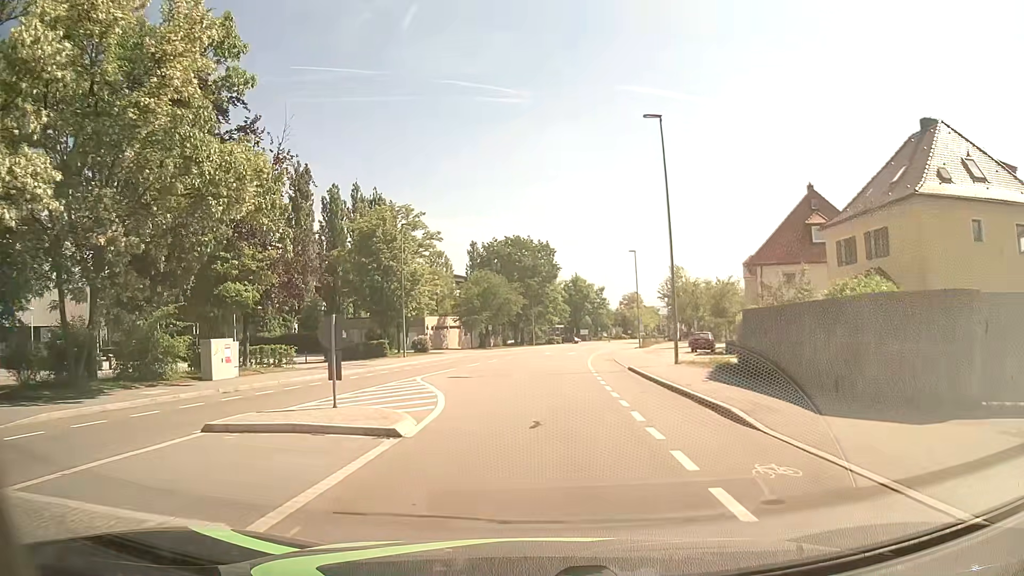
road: tertiary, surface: asphalt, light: Day
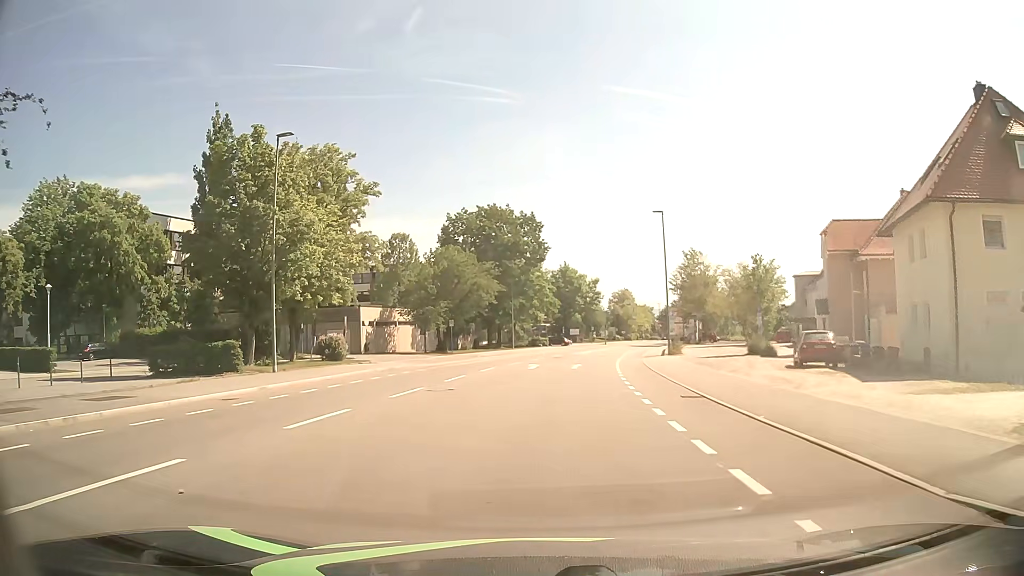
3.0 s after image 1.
(-0.1, +23.4) m; +1°
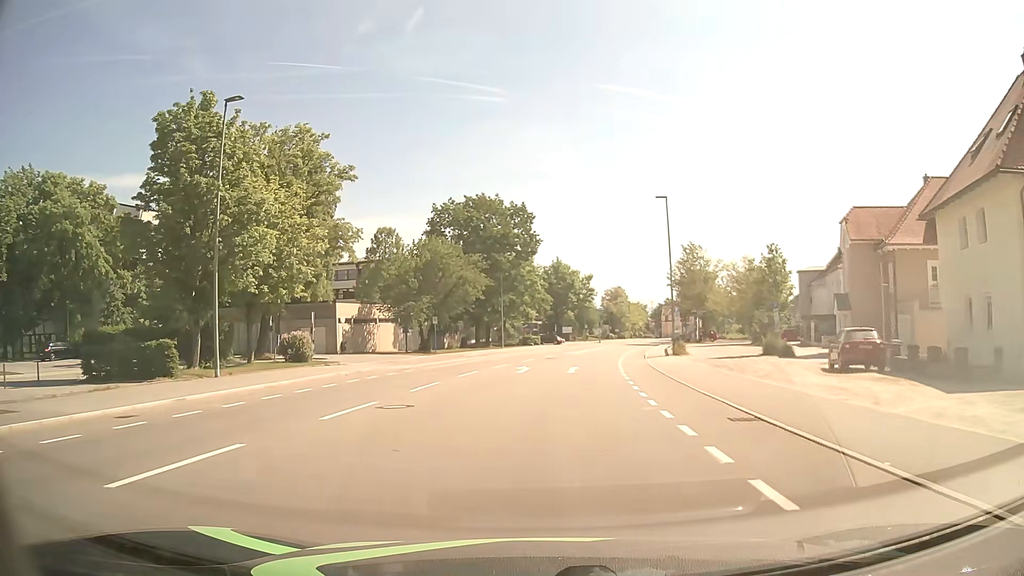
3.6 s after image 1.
(+0.1, +4.7) m; +1°
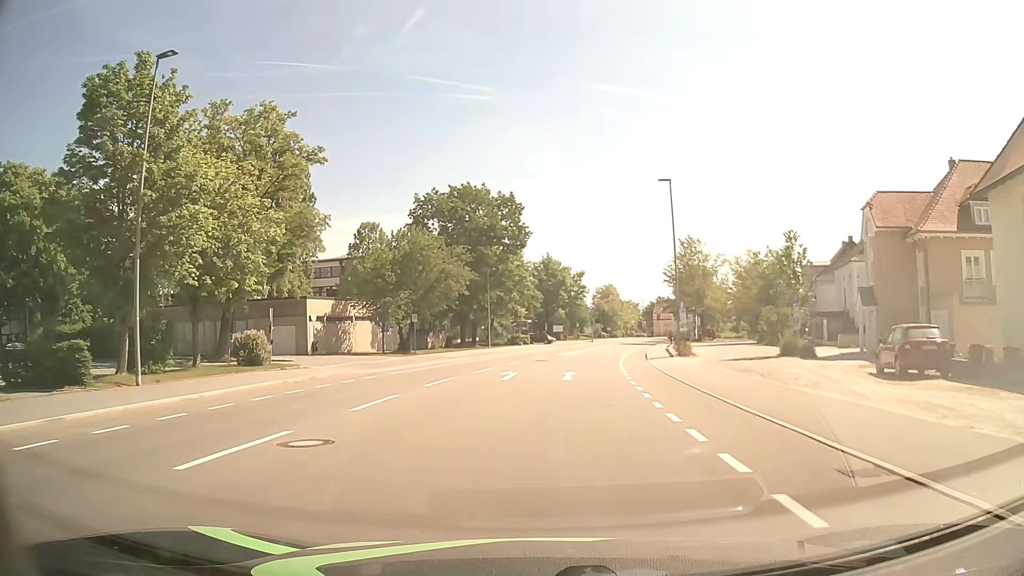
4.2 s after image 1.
(0.0, +4.7) m; 0°
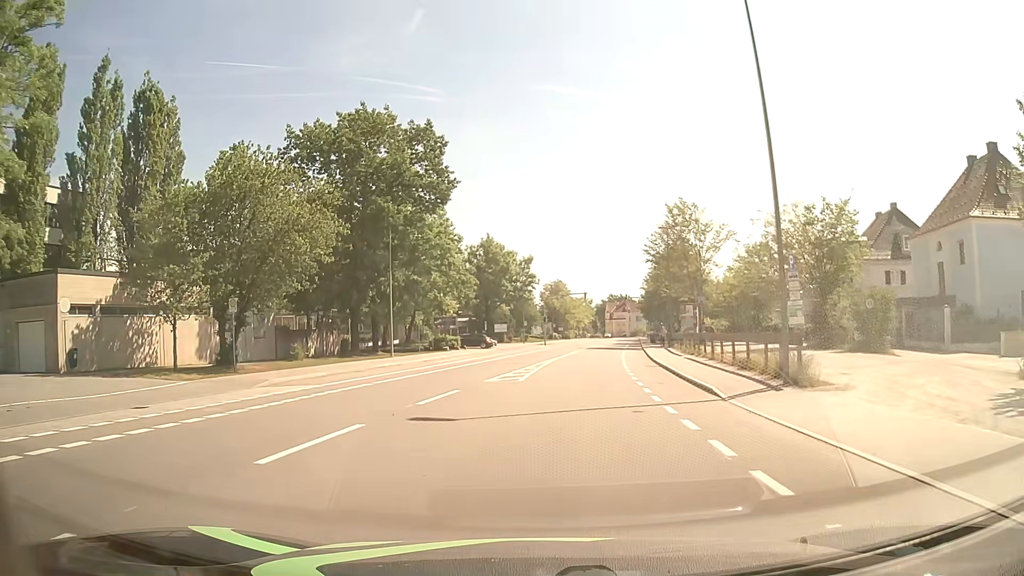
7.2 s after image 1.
(+1.0, +23.4) m; +5°
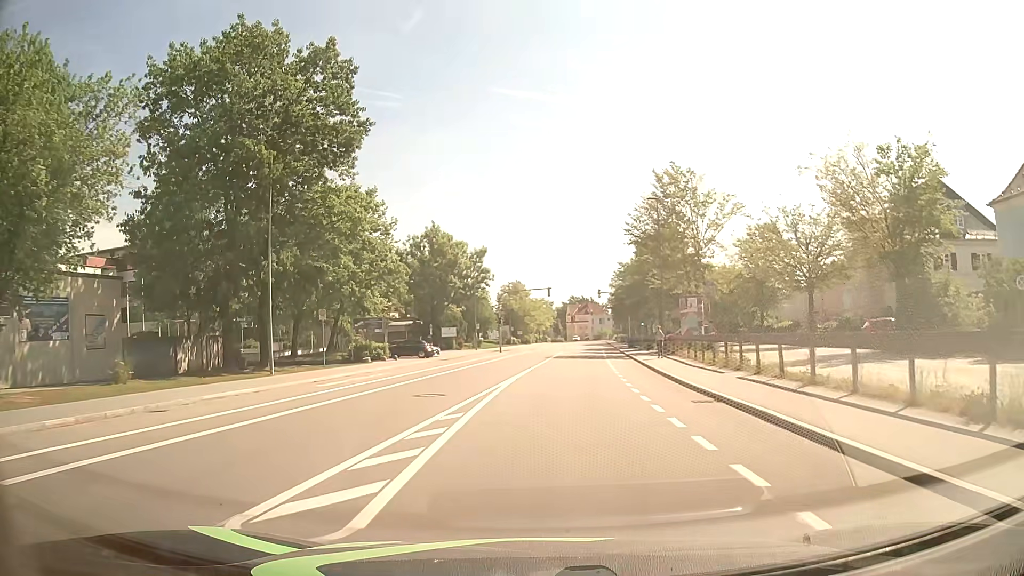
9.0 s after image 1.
(+0.4, +14.0) m; +4°
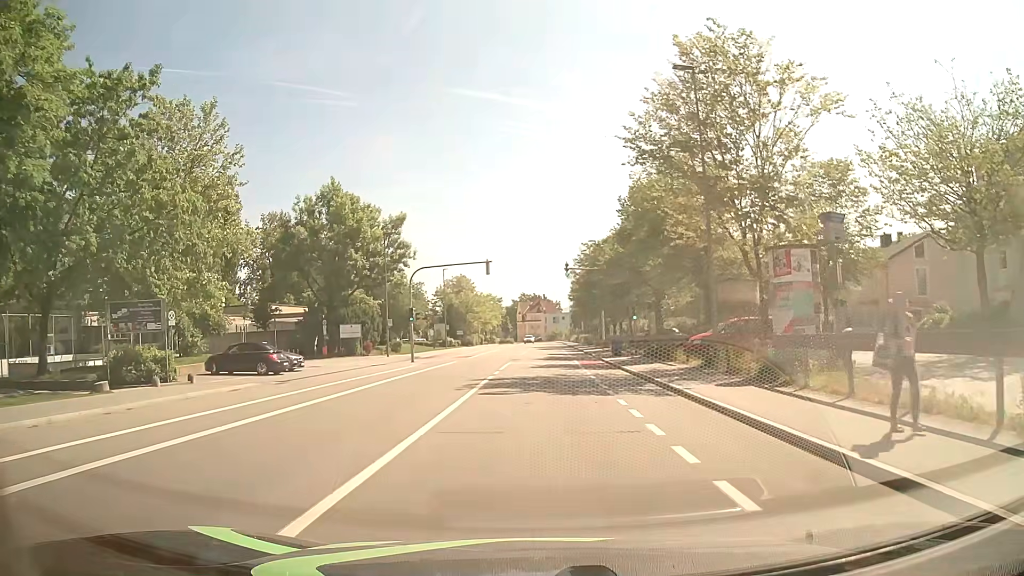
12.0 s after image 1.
(+0.9, +23.2) m; +4°
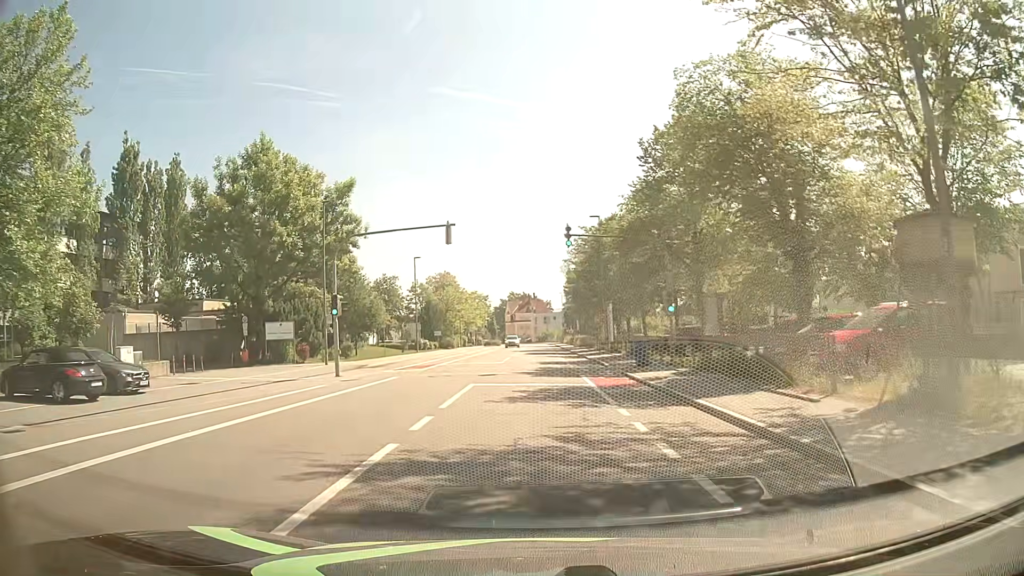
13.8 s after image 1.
(0.0, +13.9) m; 0°
(0, +10) (0, +20) (0, +30) (0, +40) (0, +50) (0, +60) (0, +70) (0, +80) (0, +90) (0, +100) m
